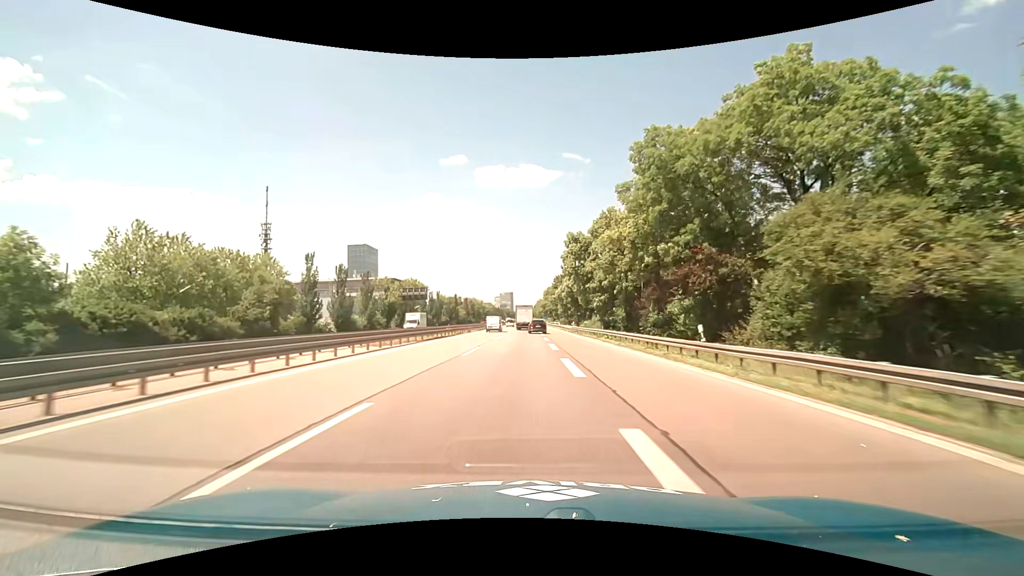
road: motorway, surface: asphalt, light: Day
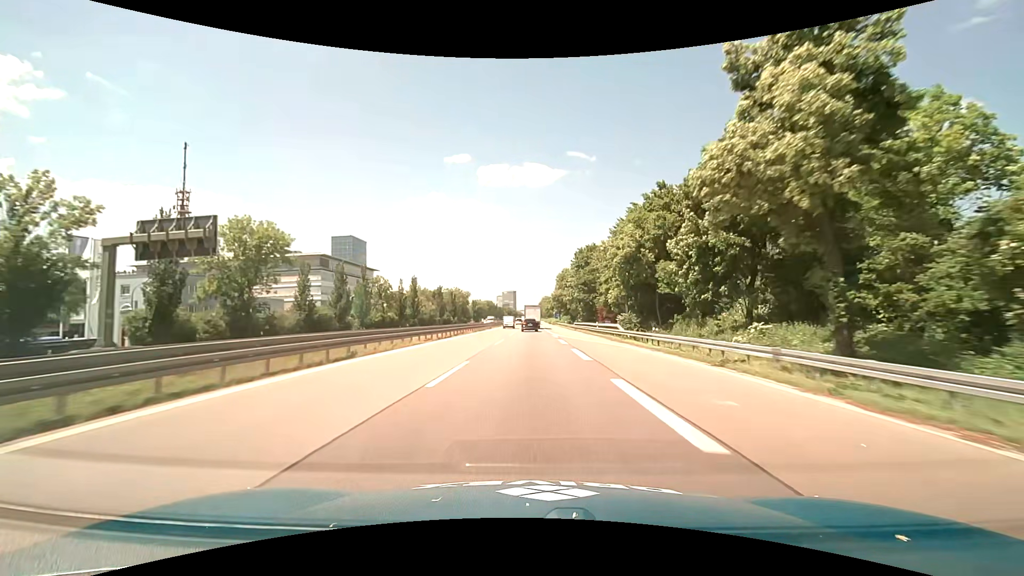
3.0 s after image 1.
(-0.6, +67.0) m; -1°
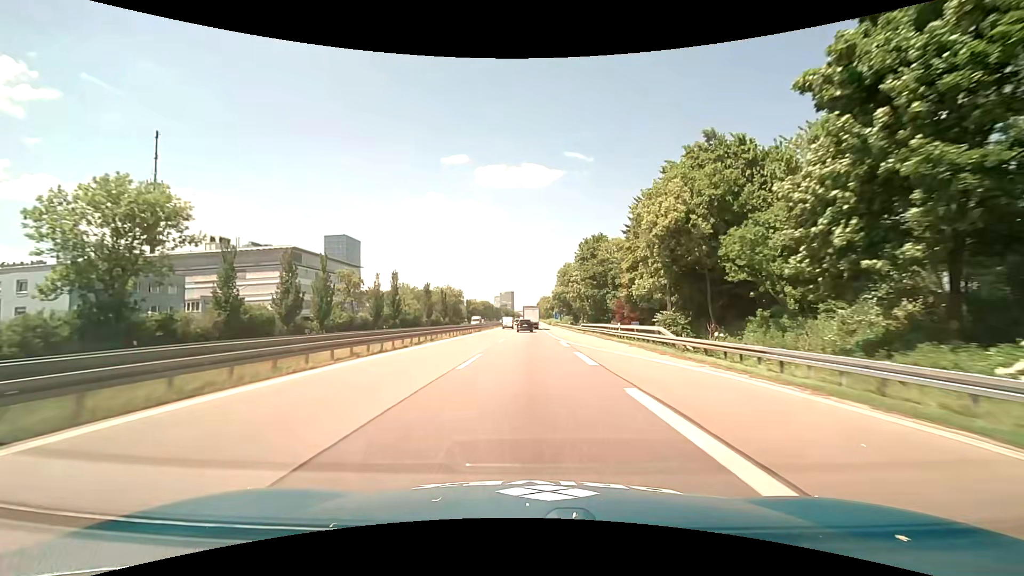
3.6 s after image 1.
(+0.1, +13.8) m; +1°
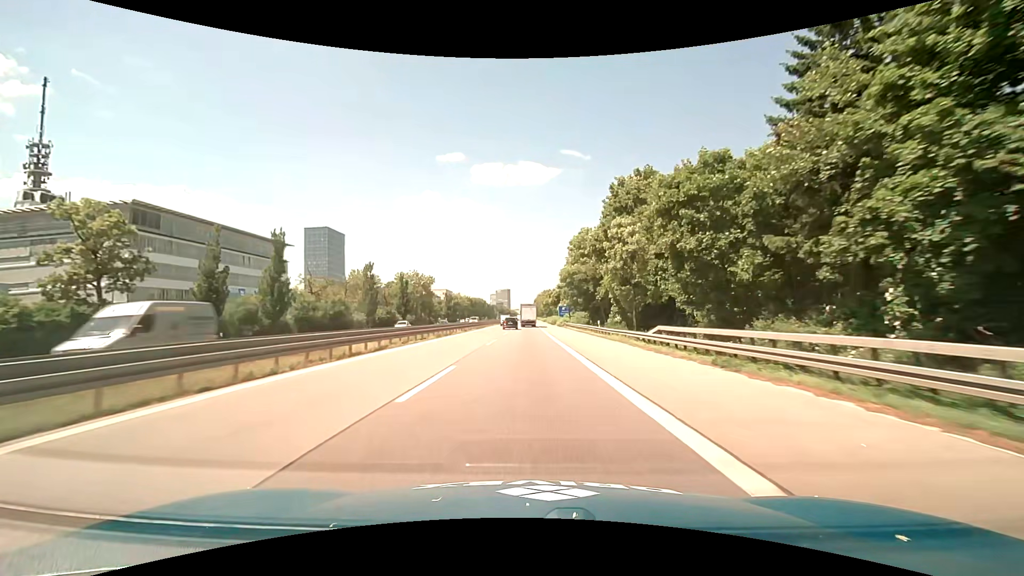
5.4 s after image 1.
(+0.1, +41.7) m; 0°
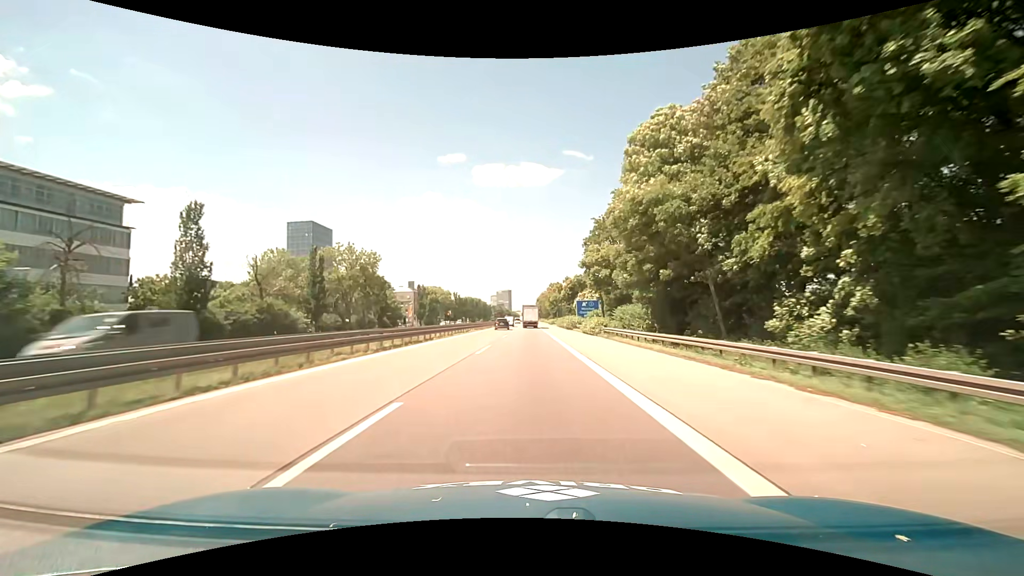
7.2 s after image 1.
(-0.2, +42.4) m; 0°
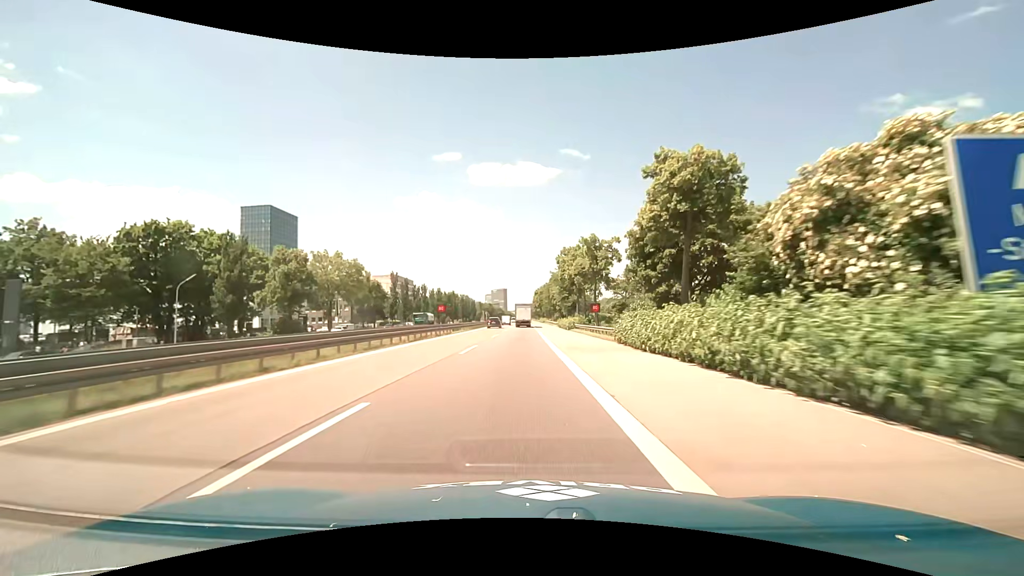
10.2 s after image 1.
(+0.4, +72.1) m; 0°
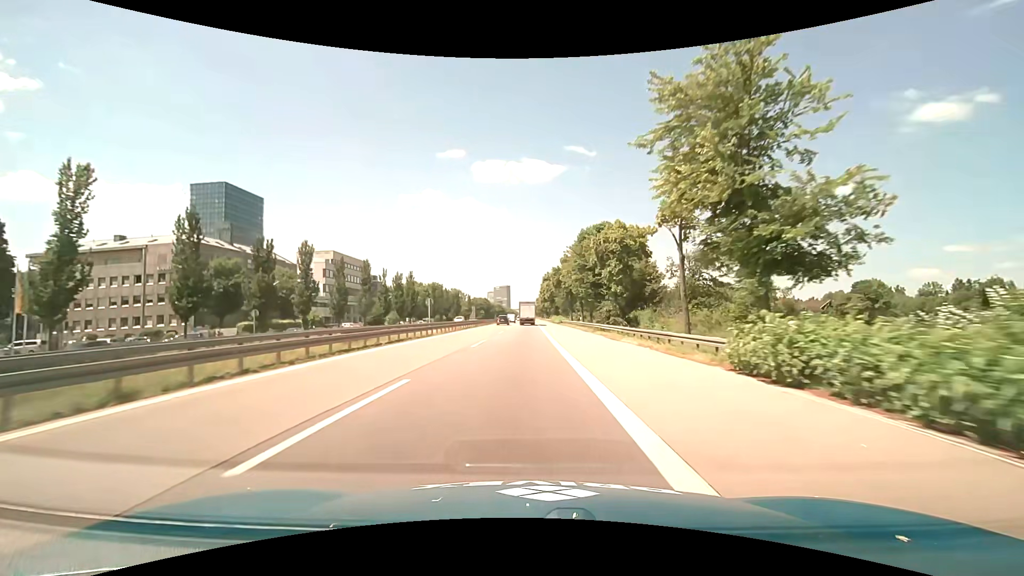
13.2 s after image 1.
(-0.4, +69.0) m; 0°
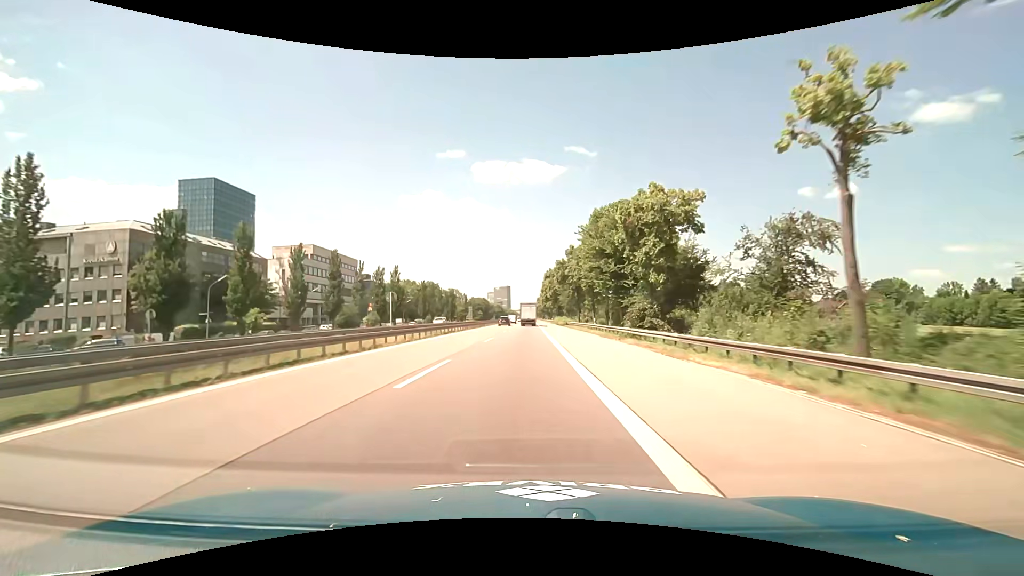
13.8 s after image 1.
(0.0, +12.7) m; 0°
(0, +10) (0, +20) (0, +30) (0, +40) (0, +50) (0, +60) (0, +70) (0, +80) (0, +90) (0, +100) m
